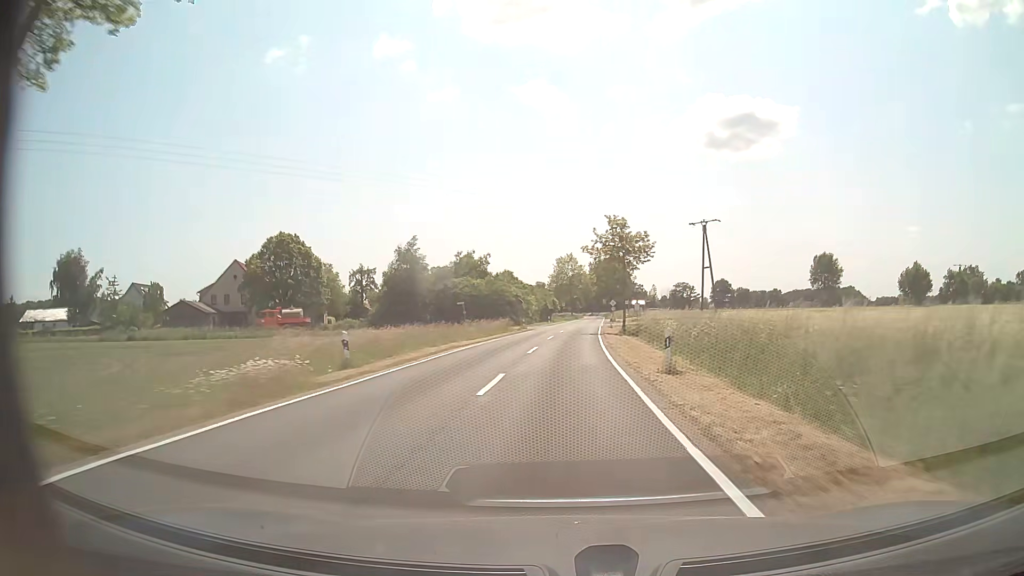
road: tertiary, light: Day
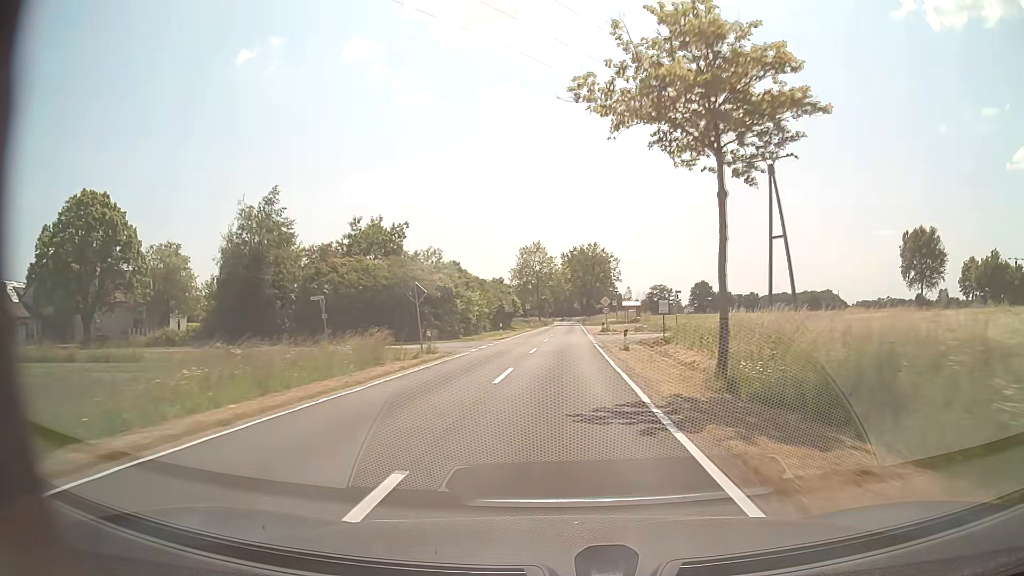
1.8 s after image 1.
(+0.8, +33.5) m; +2°
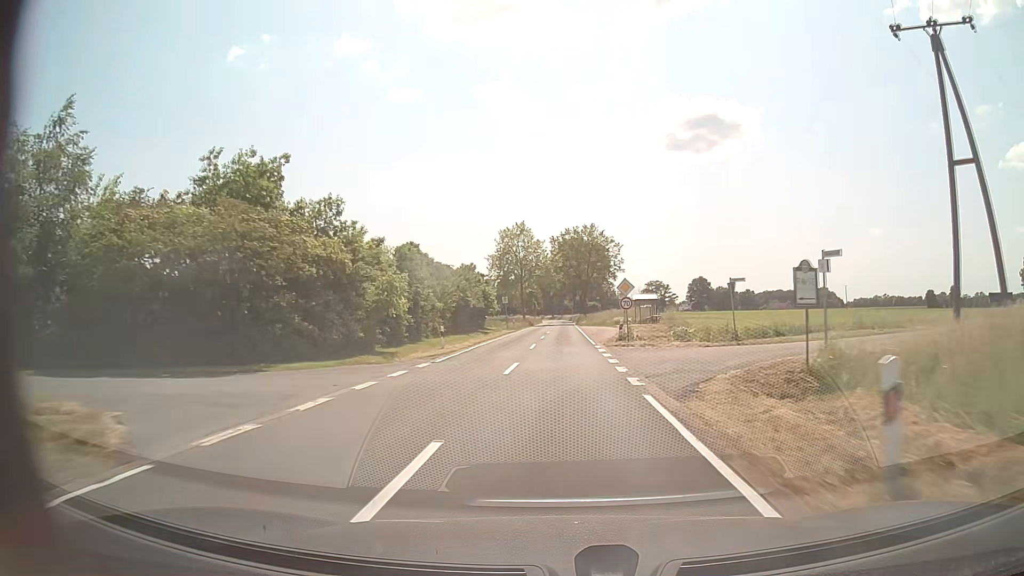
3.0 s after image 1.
(+0.3, +22.4) m; +1°
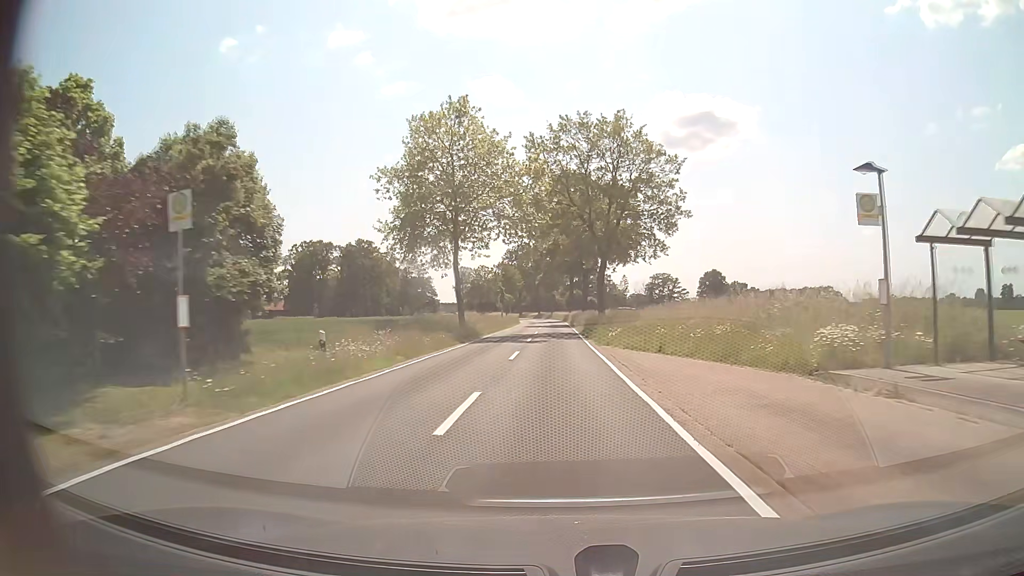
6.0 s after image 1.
(+0.5, +56.3) m; +1°
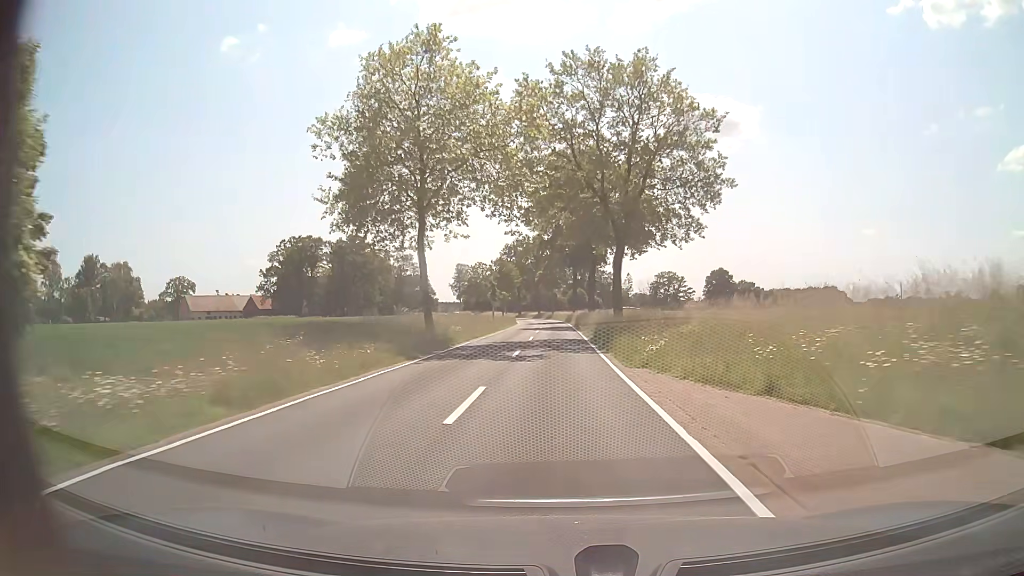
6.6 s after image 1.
(0.0, +11.3) m; 0°
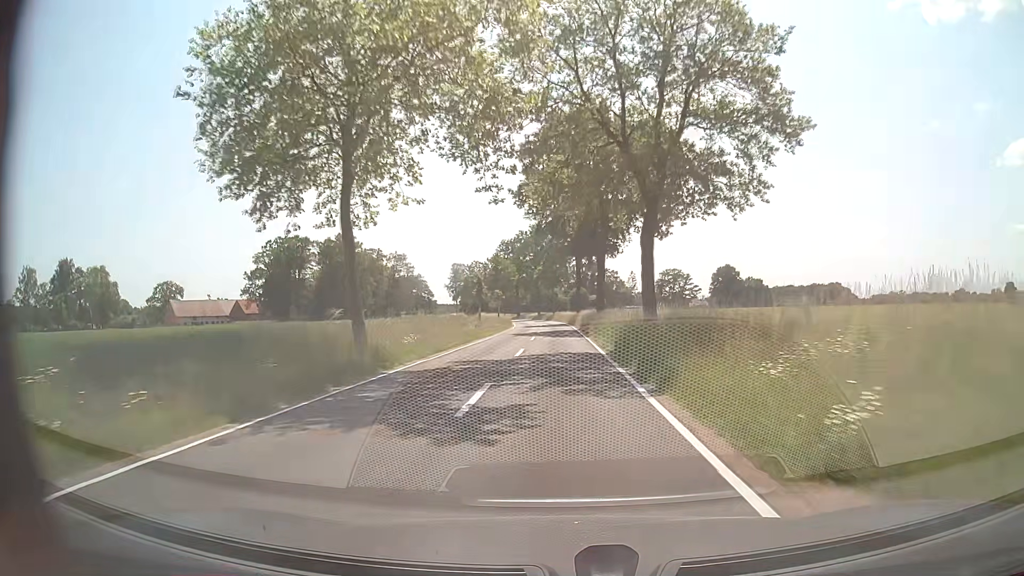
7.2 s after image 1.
(0.0, +11.3) m; 0°
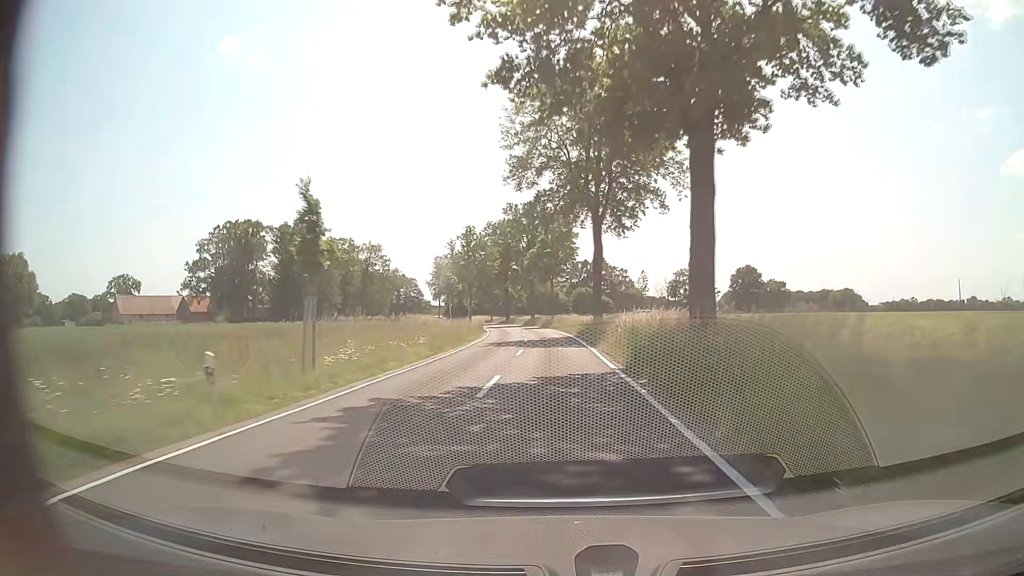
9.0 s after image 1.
(-0.1, +33.8) m; 0°
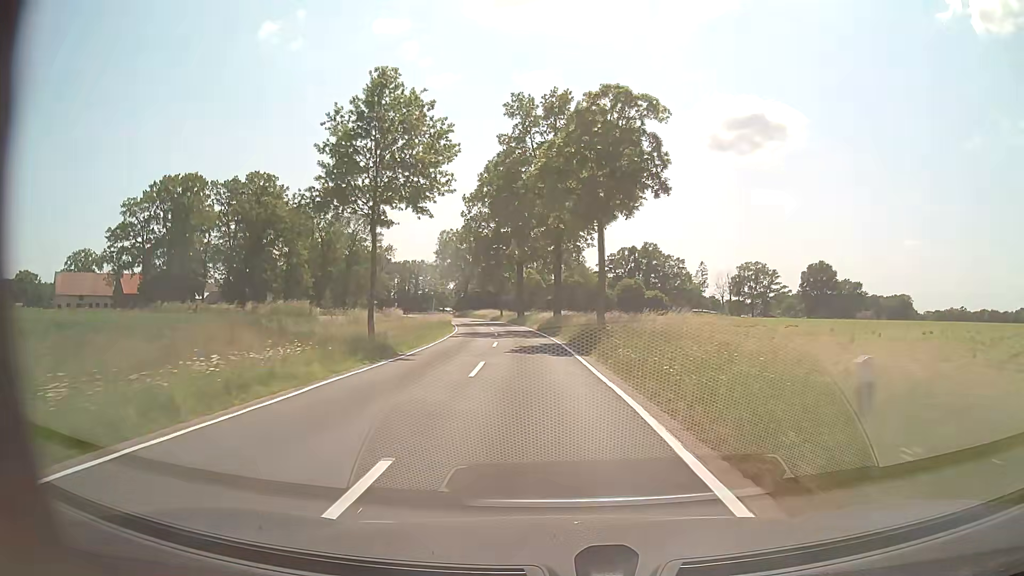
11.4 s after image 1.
(-0.6, +45.0) m; -3°
(0, +10) (-1, +20) (-1, +30) (-2, +40) (-4, +50) (-5, +60) (-7, +70) (-9, +79) (-11, +89) (-13, +99) m
